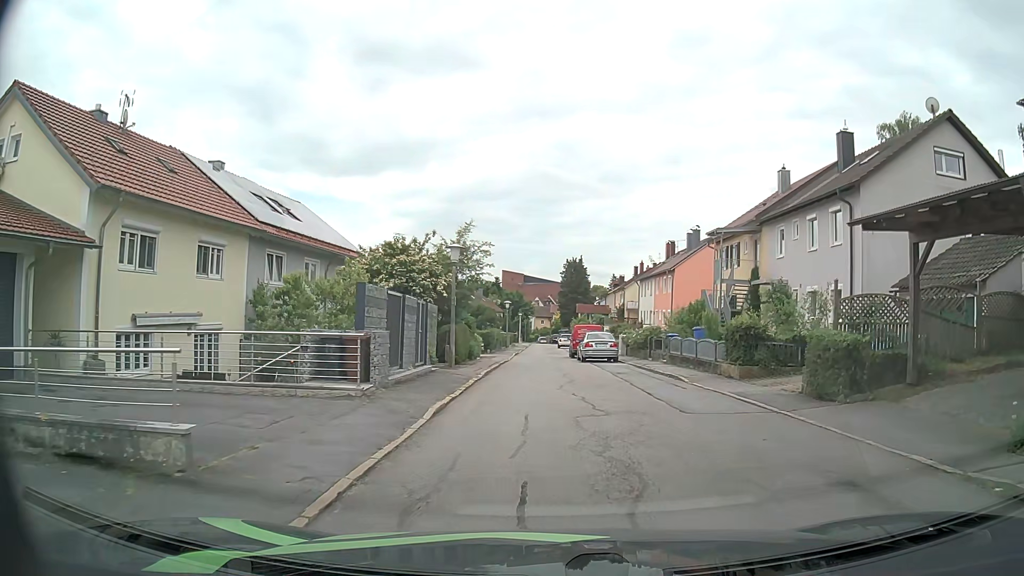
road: residential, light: Day
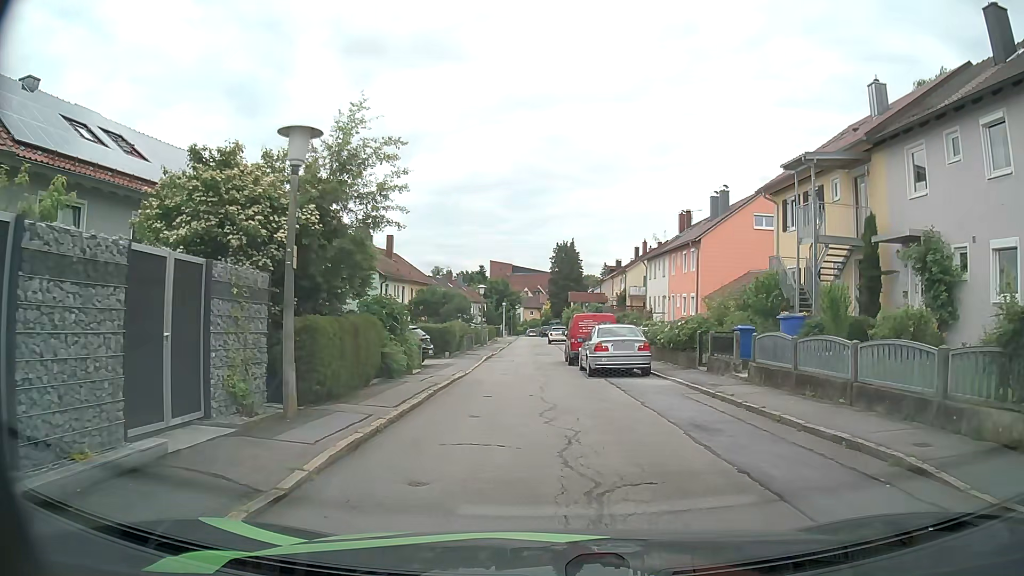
(+0.3, +12.8) m; +2°
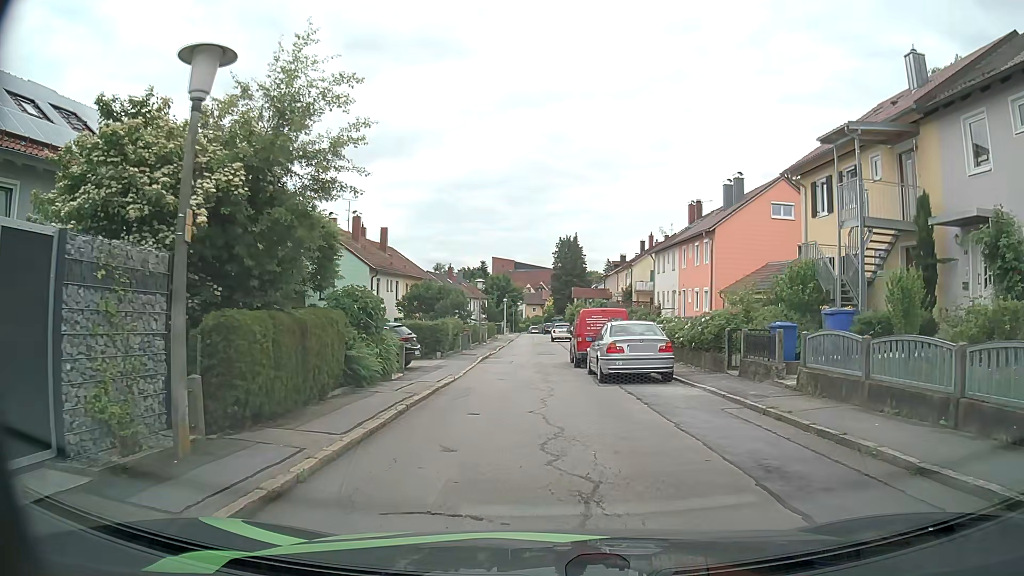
(0.0, +2.9) m; -1°
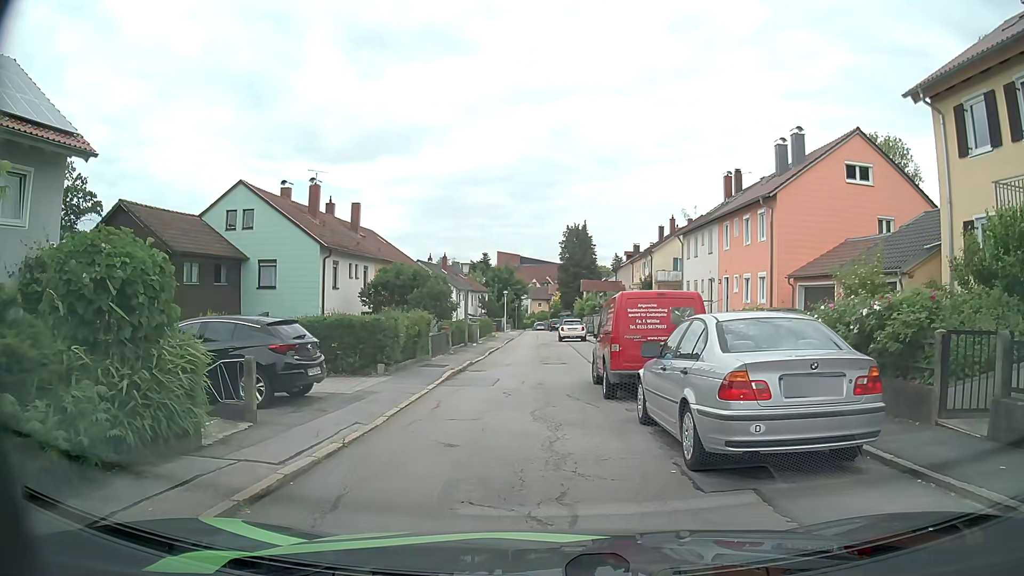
(0.0, +9.3) m; 0°
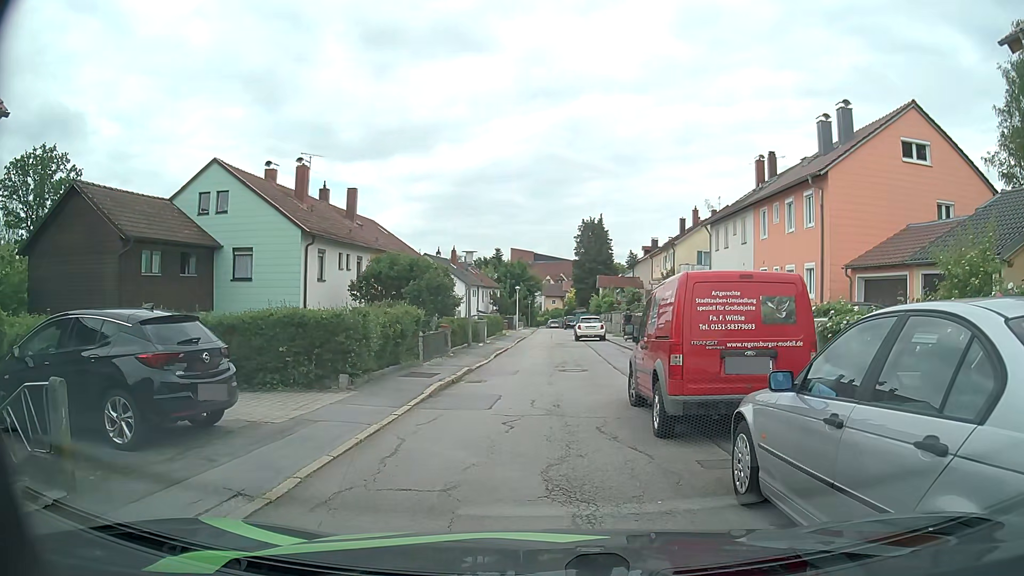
(-0.1, +3.9) m; -3°
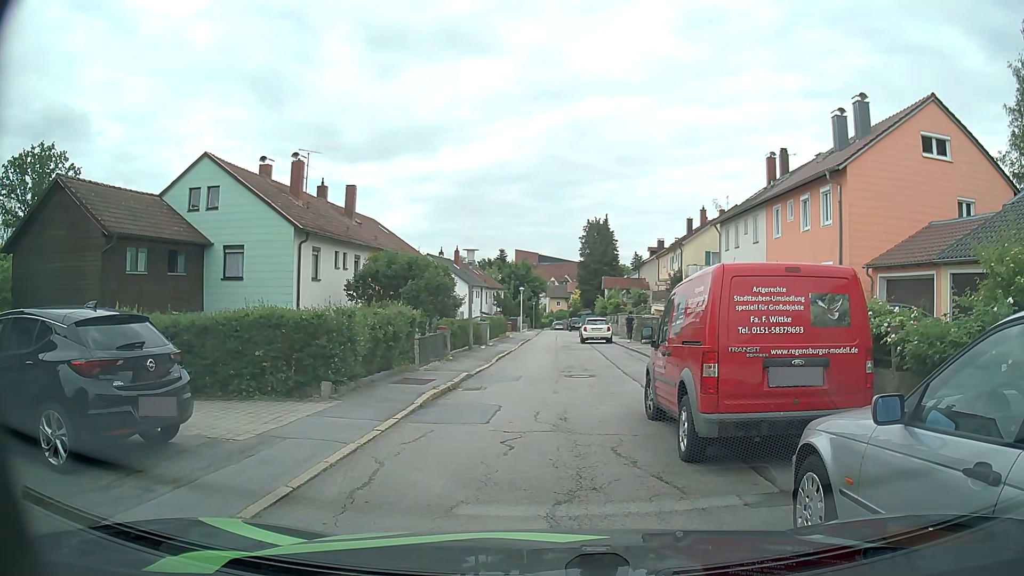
(0.0, +1.2) m; 0°
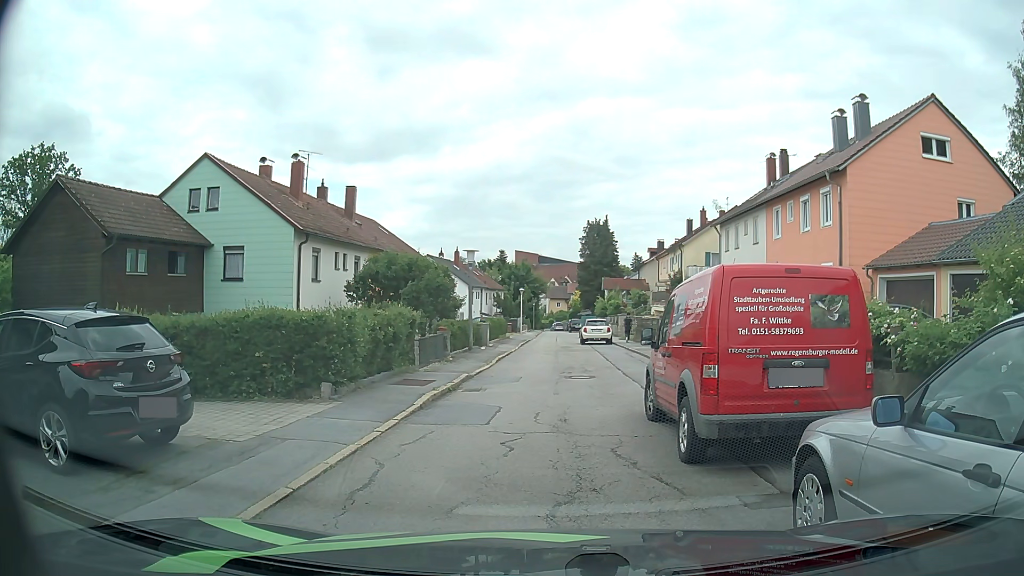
(0.0, 0.0) m; 0°
